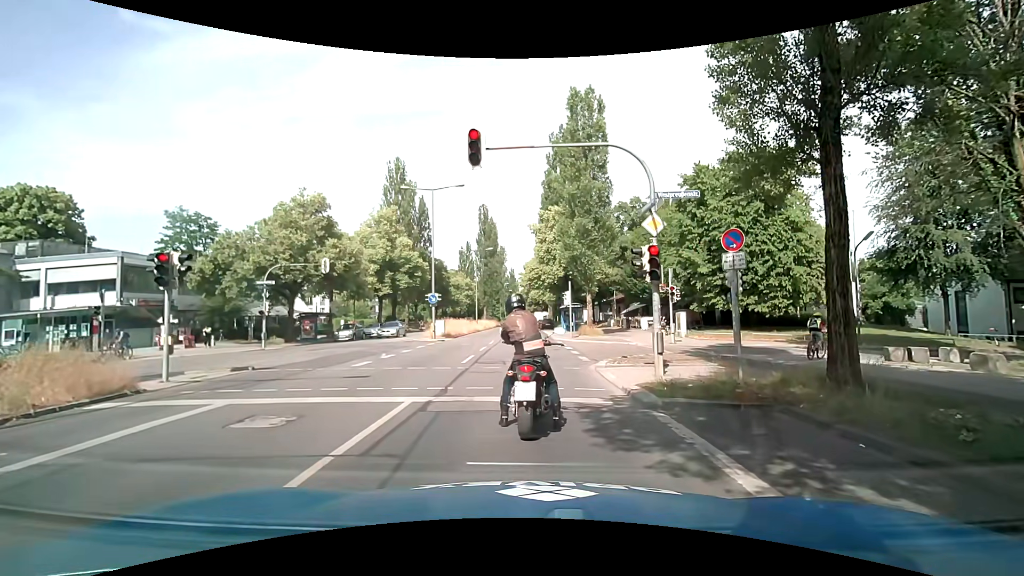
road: secondary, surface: asphalt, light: Day
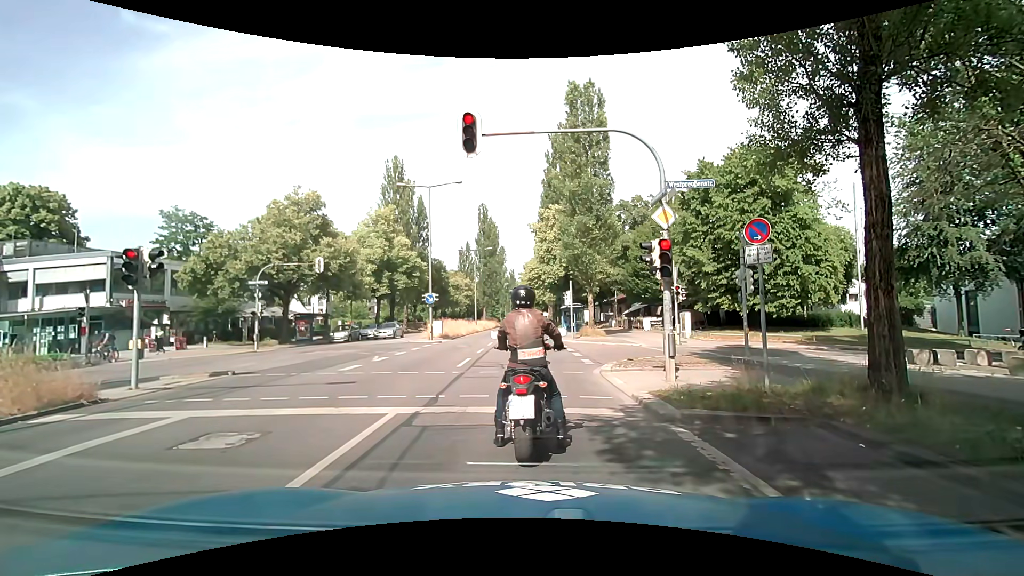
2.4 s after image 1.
(0.0, +0.9) m; 0°
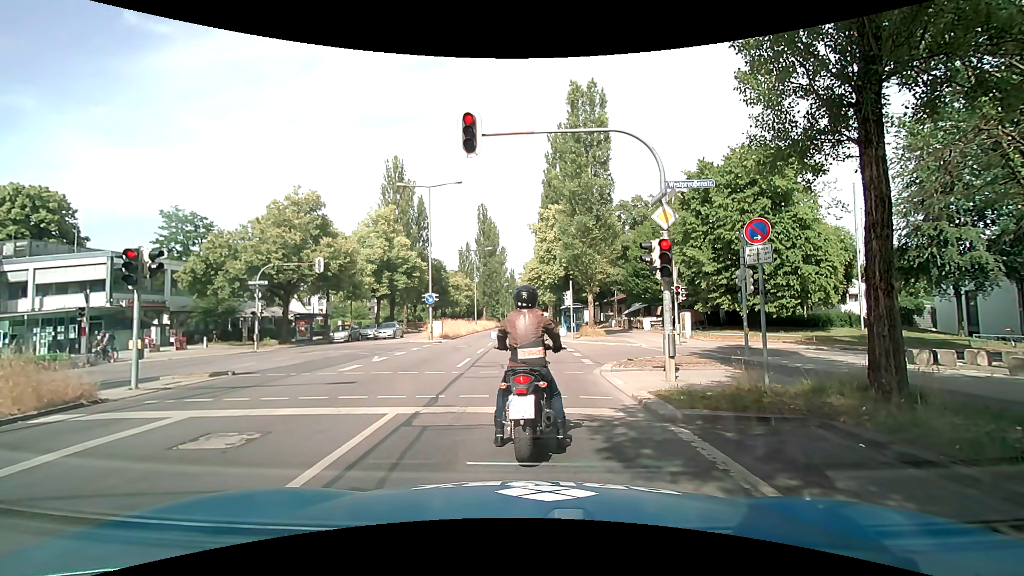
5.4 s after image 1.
(0.0, +0.1) m; 0°
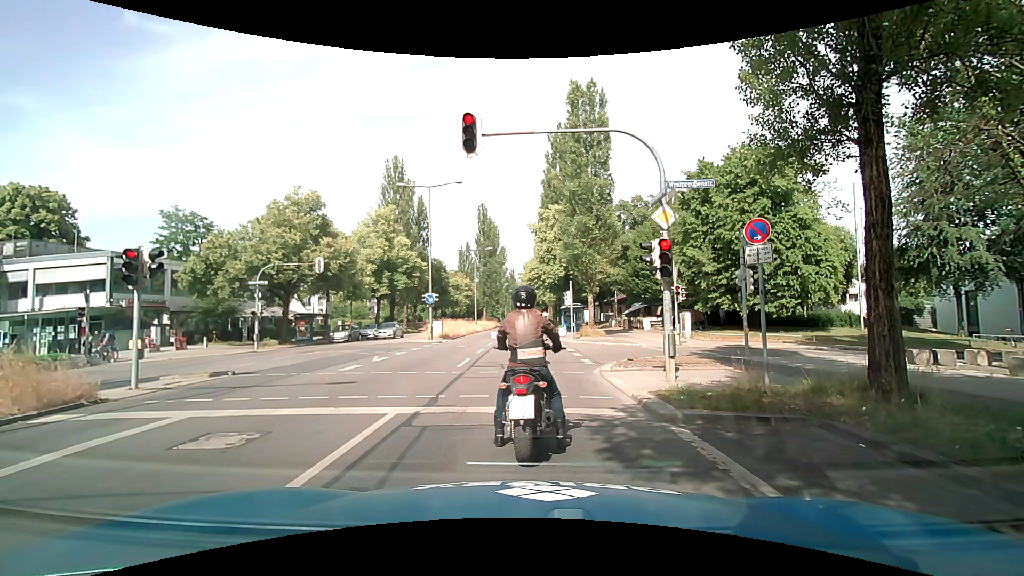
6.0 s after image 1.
(0.0, 0.0) m; 0°
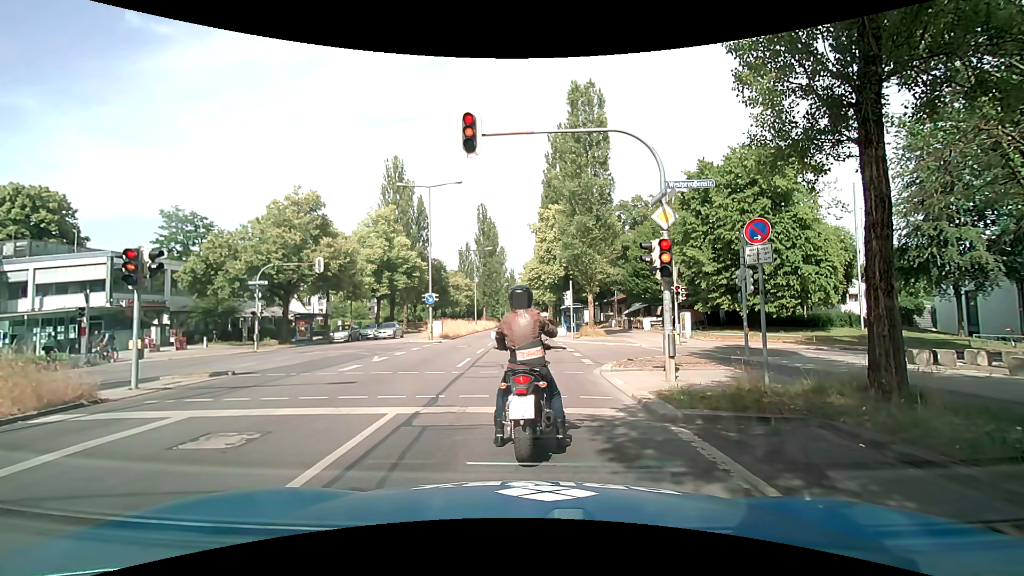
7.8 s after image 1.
(0.0, 0.0) m; 0°
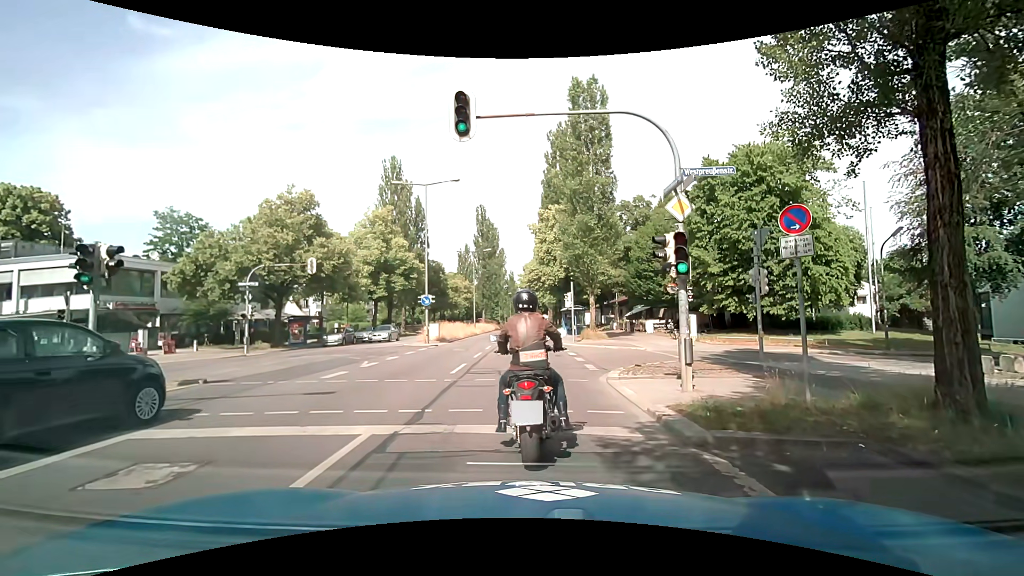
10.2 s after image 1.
(0.0, +1.2) m; 0°
